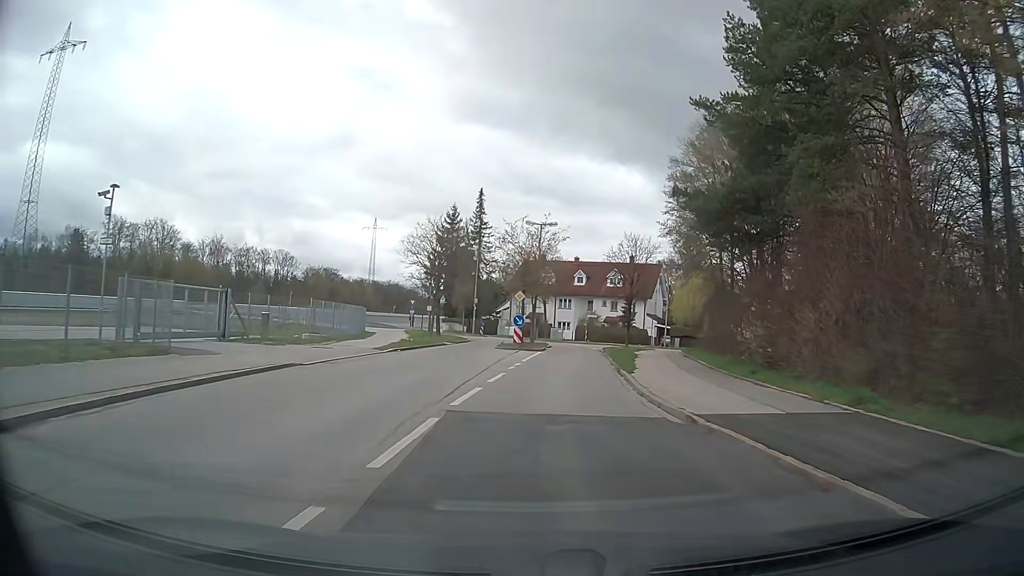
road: tertiary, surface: asphalt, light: Day
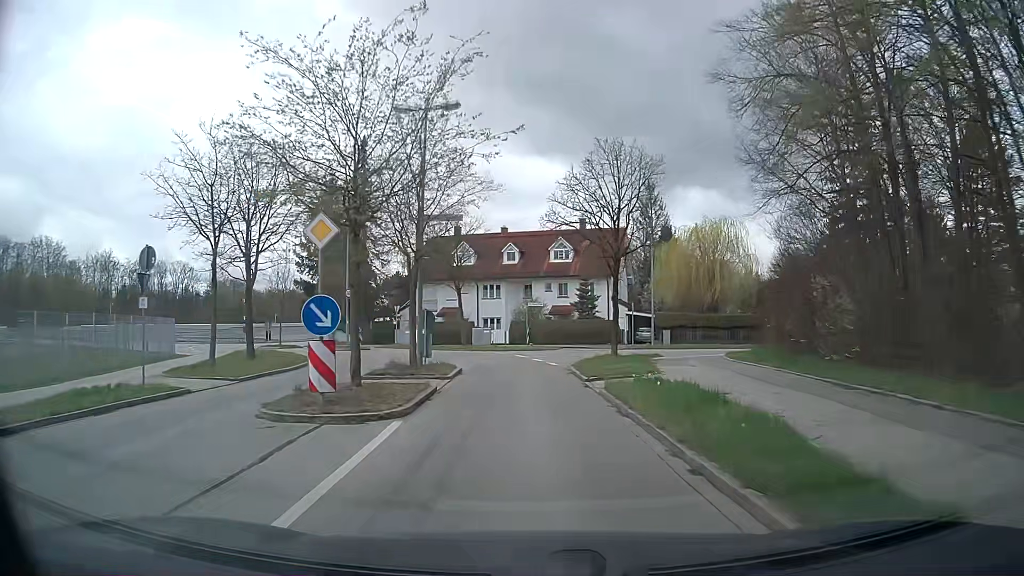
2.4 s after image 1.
(+1.4, +24.7) m; +6°
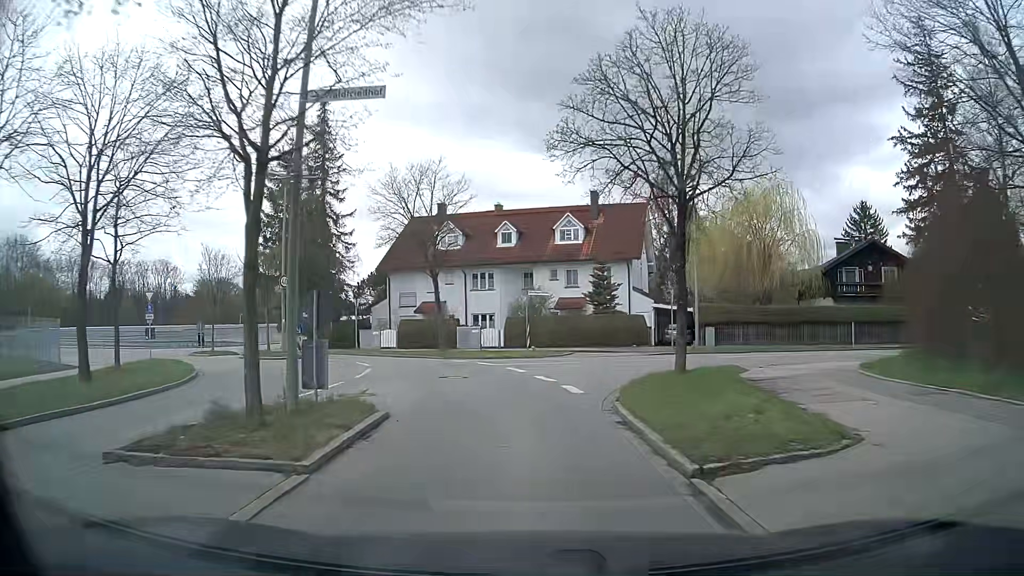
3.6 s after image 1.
(0.0, +11.2) m; 0°
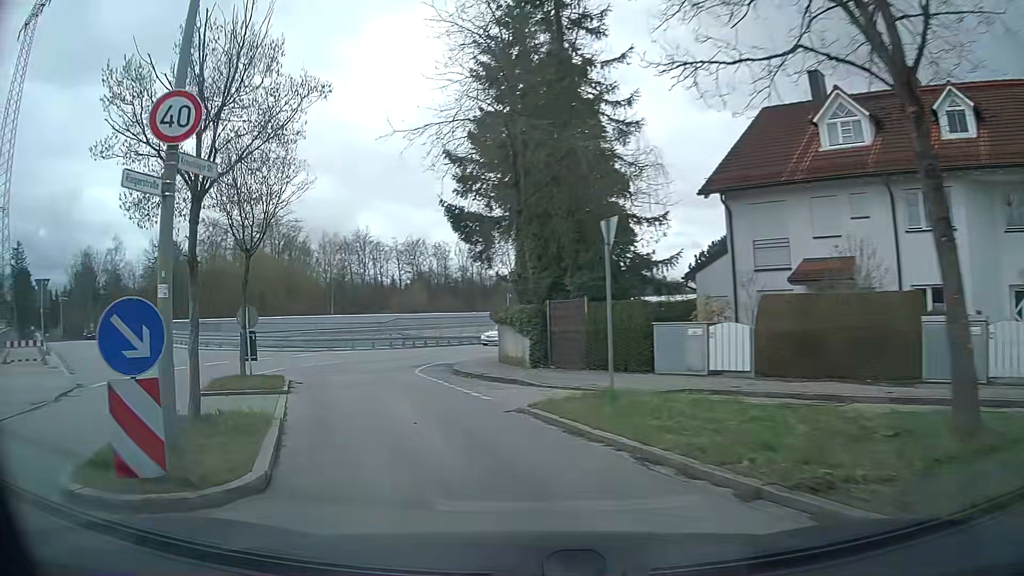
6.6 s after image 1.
(-4.2, +25.6) m; -29°
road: residential
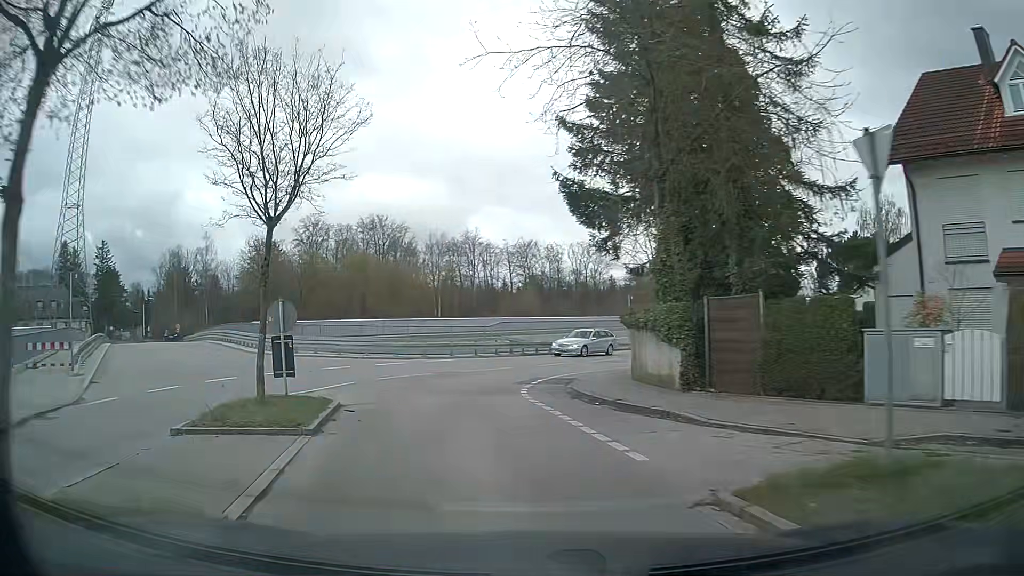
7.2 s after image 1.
(-0.4, +5.2) m; -9°
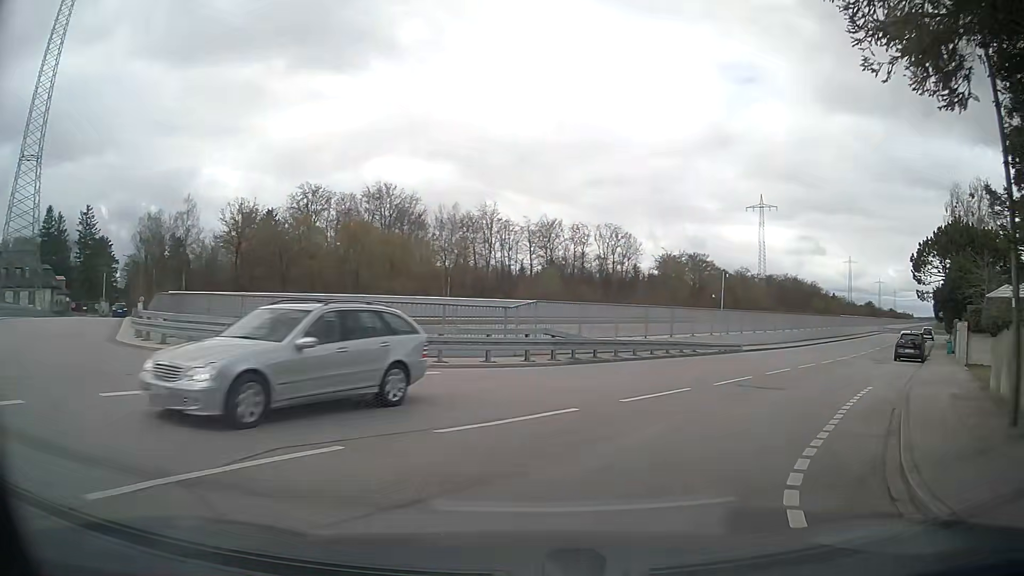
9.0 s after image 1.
(-1.4, +15.7) m; -3°
(+2, +10) (+7, +19) (+12, +27) (+18, +35) (+25, +42) (+31, +50) (+37, +58) (+43, +66) (+49, +74) (+55, +82) m
